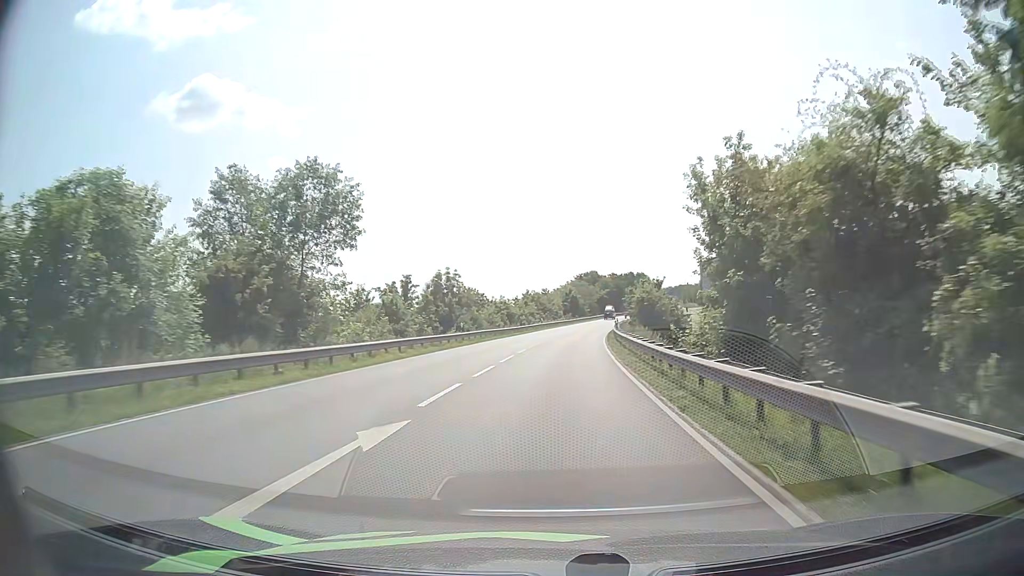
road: primary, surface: asphalt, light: Day
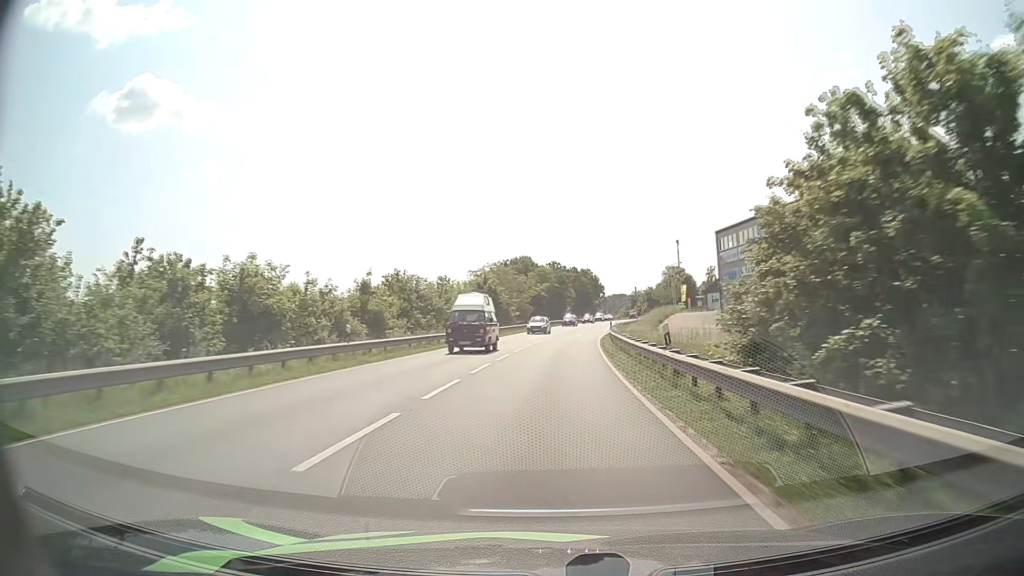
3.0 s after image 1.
(+3.6, +58.5) m; +6°
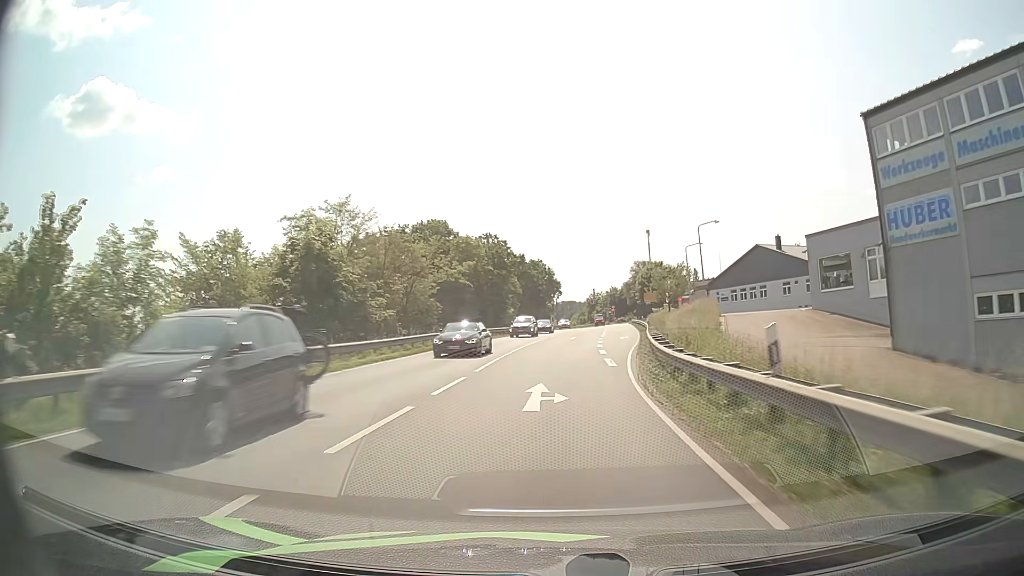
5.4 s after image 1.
(+1.9, +46.8) m; +5°
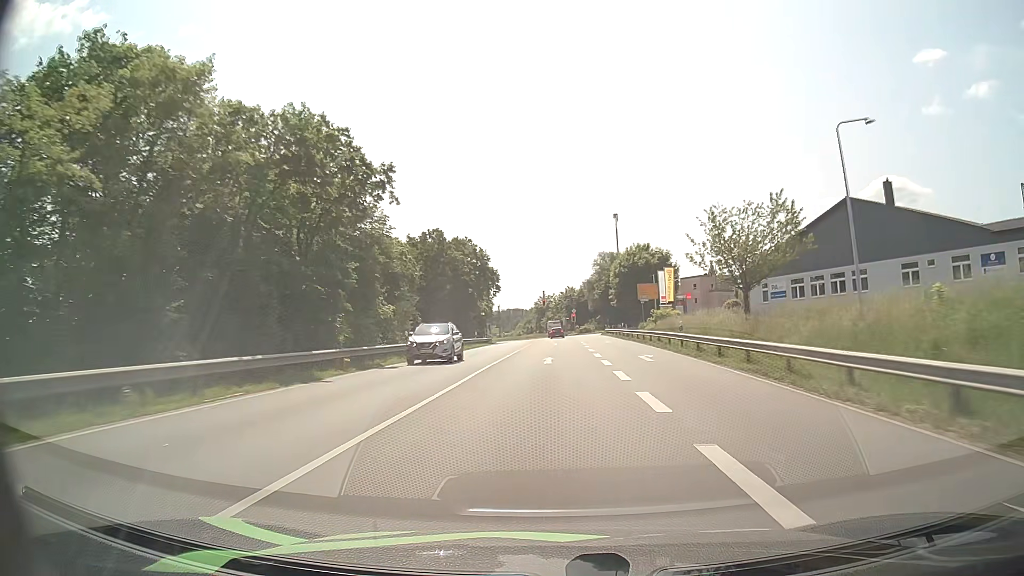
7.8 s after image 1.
(+1.8, +46.8) m; +5°
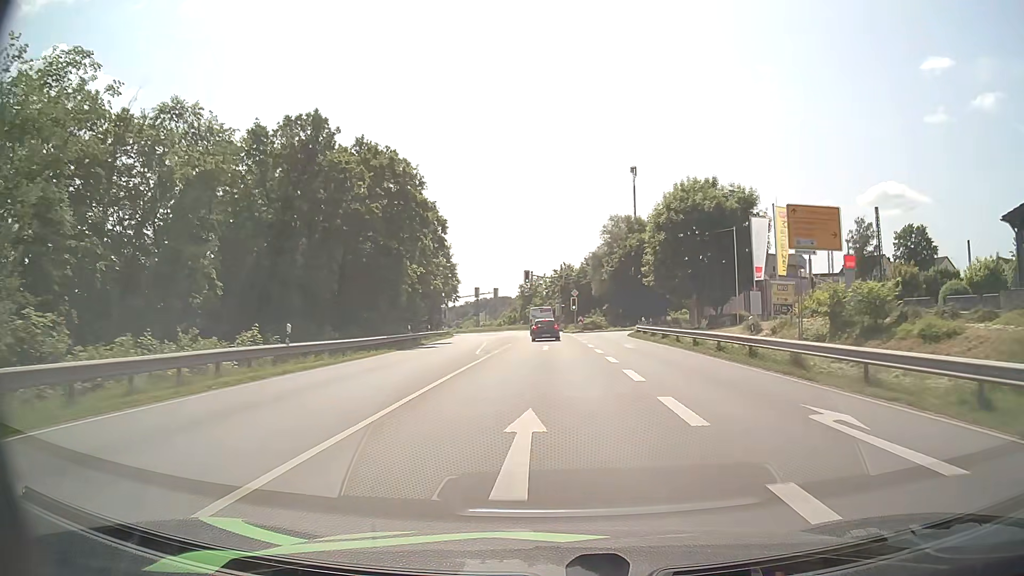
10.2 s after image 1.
(+0.5, +43.5) m; +1°
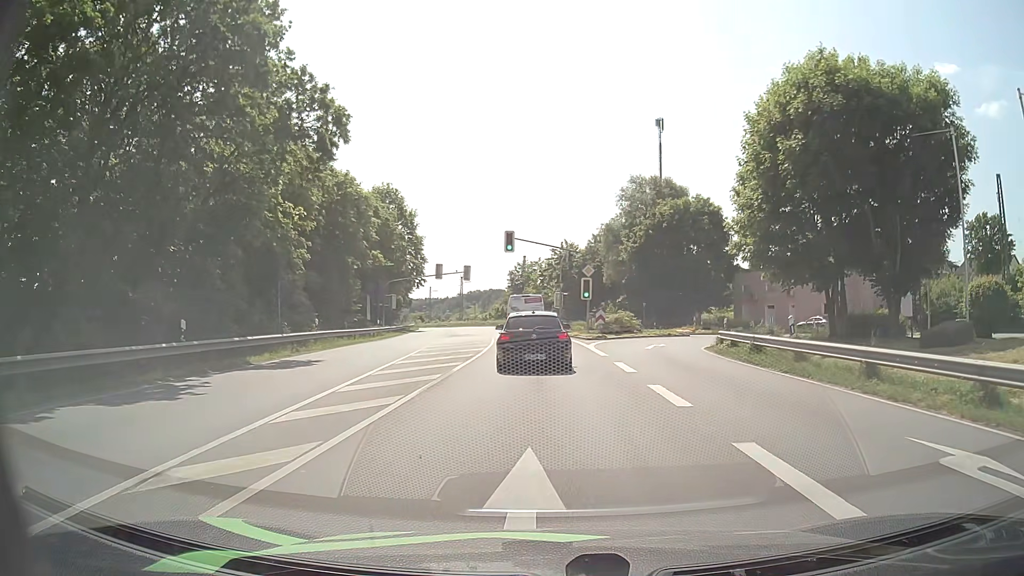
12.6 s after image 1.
(-0.2, +27.2) m; 0°
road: tertiary
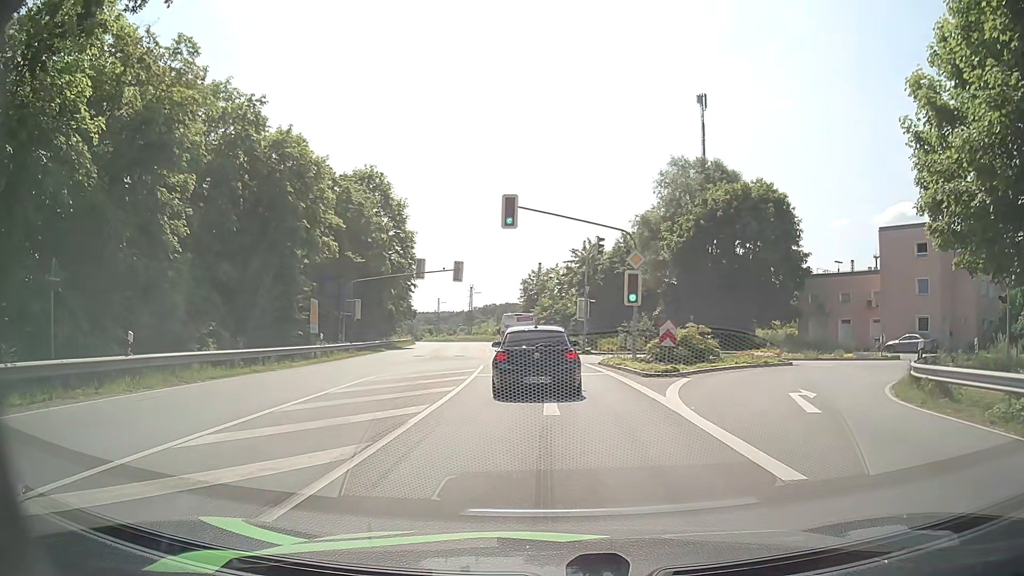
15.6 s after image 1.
(-0.1, +15.8) m; -2°
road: primary
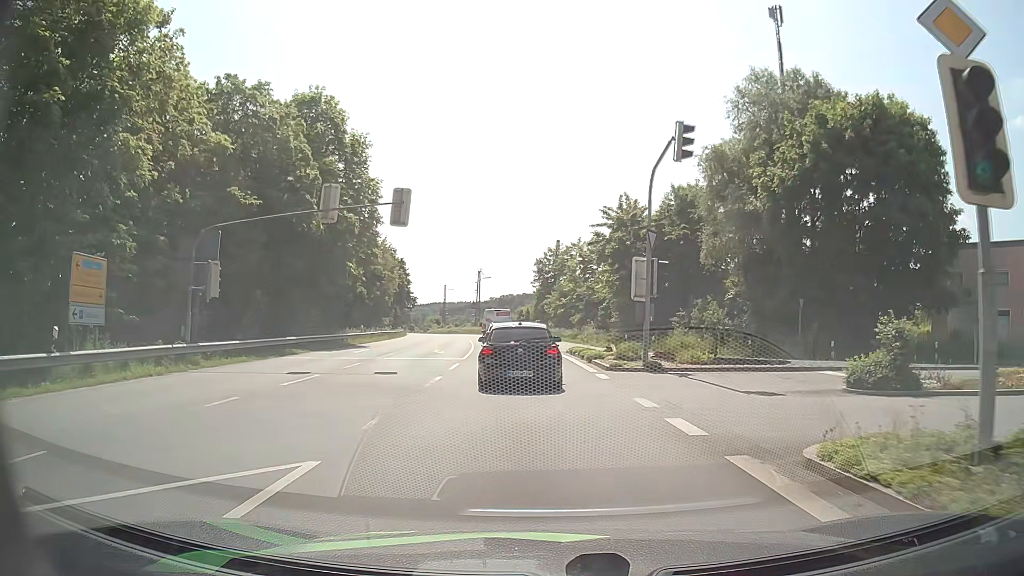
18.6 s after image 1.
(+0.1, +21.8) m; -1°
(0, +10) (-1, +20) (-1, +30) (-2, +40) (-3, +50) (-5, +60) (-6, +70) (-8, +80) (-9, +89) (-11, +99) m
